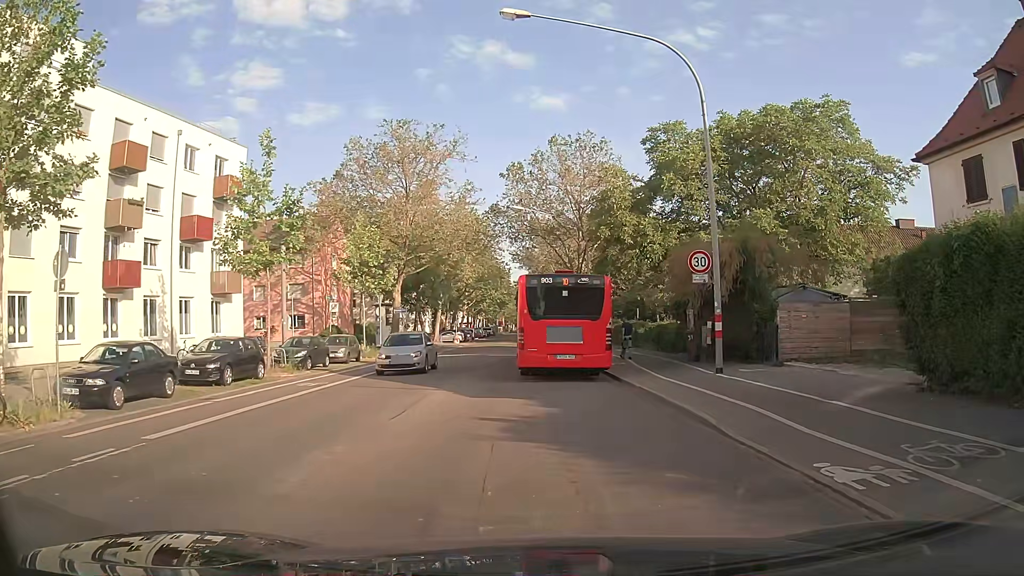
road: secondary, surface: asphalt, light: Day
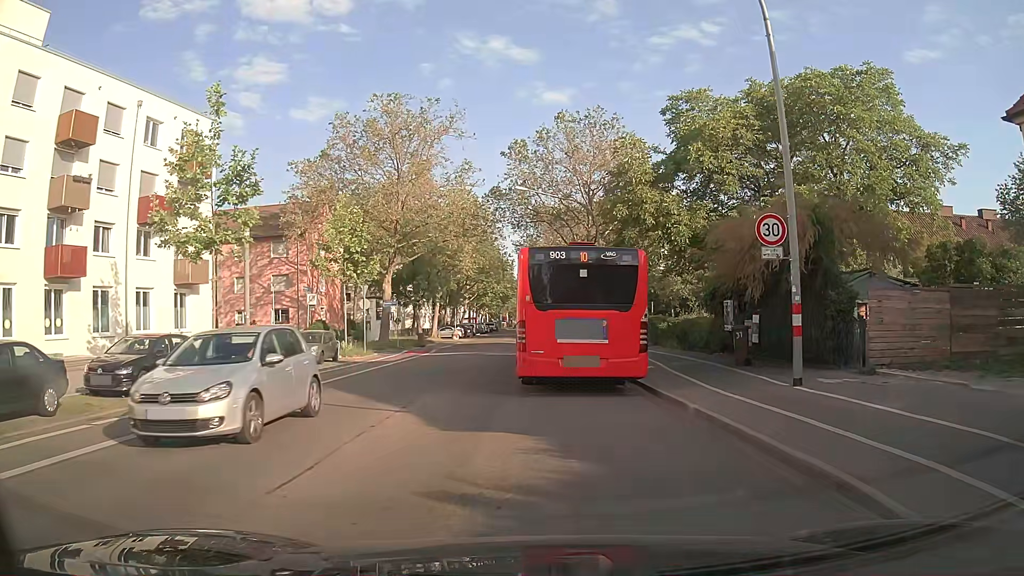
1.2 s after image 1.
(0.0, +5.0) m; 0°
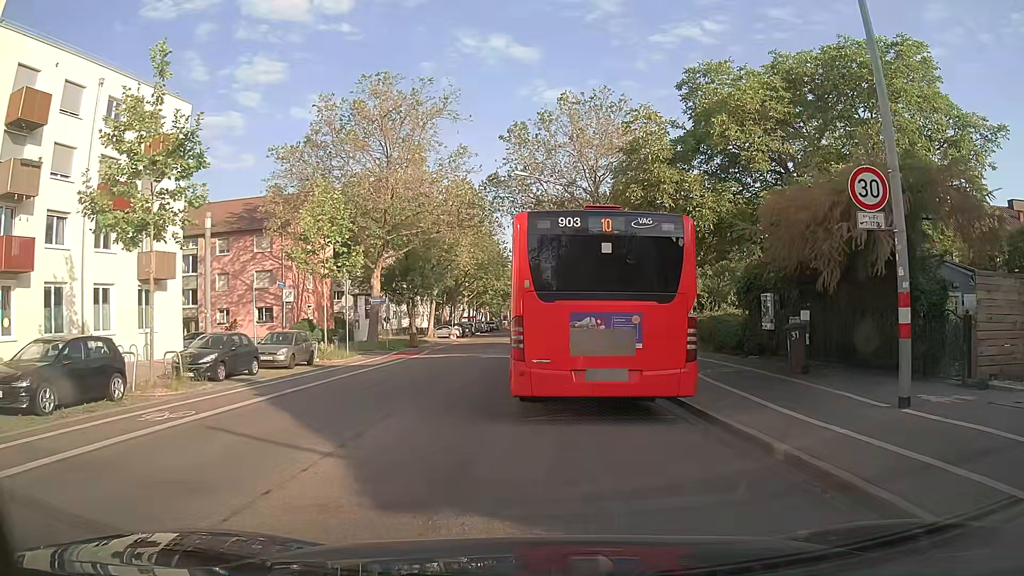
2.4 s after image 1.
(0.0, +3.8) m; +1°
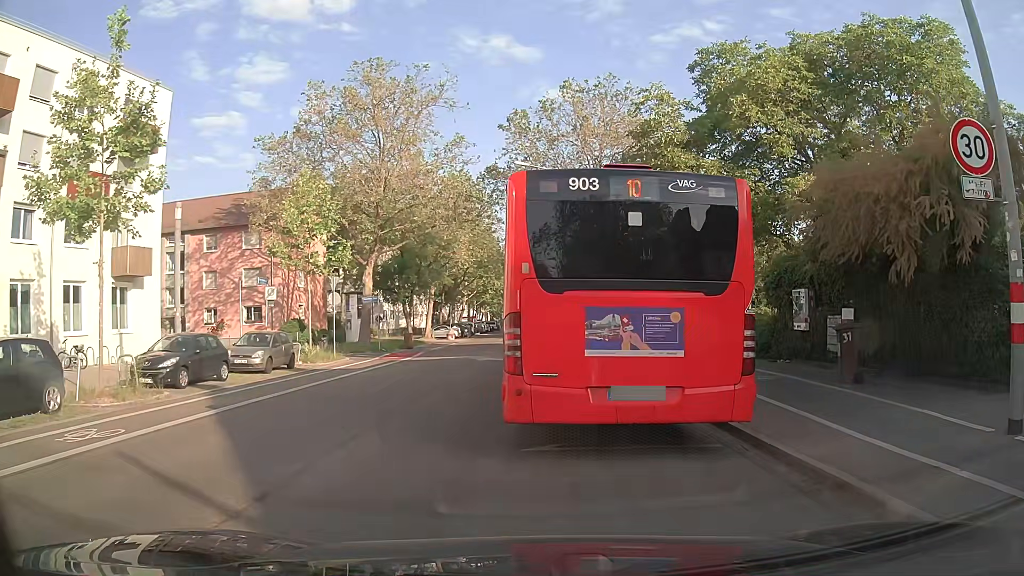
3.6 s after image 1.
(0.0, +2.3) m; 0°
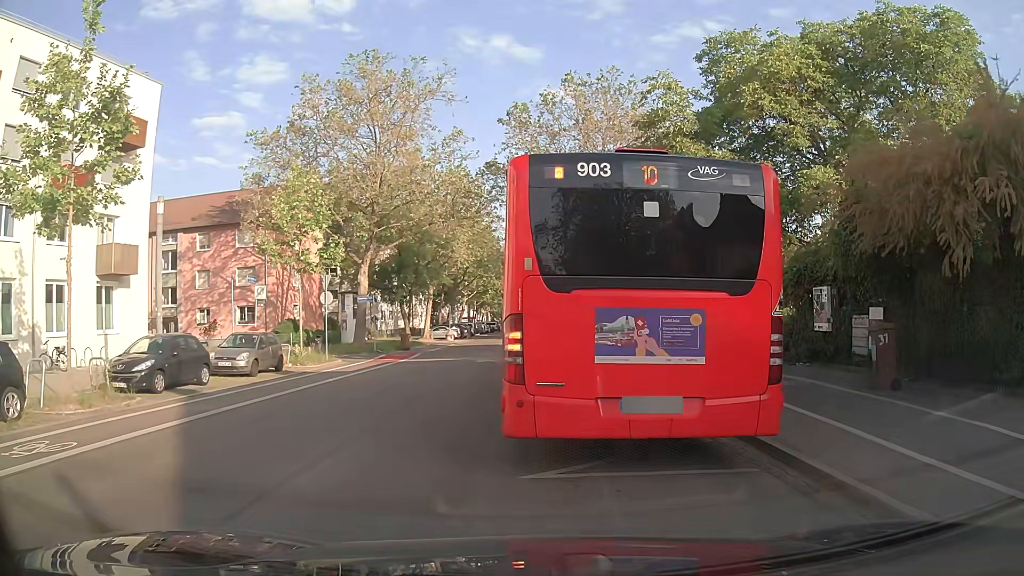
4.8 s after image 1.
(0.0, +1.3) m; 0°
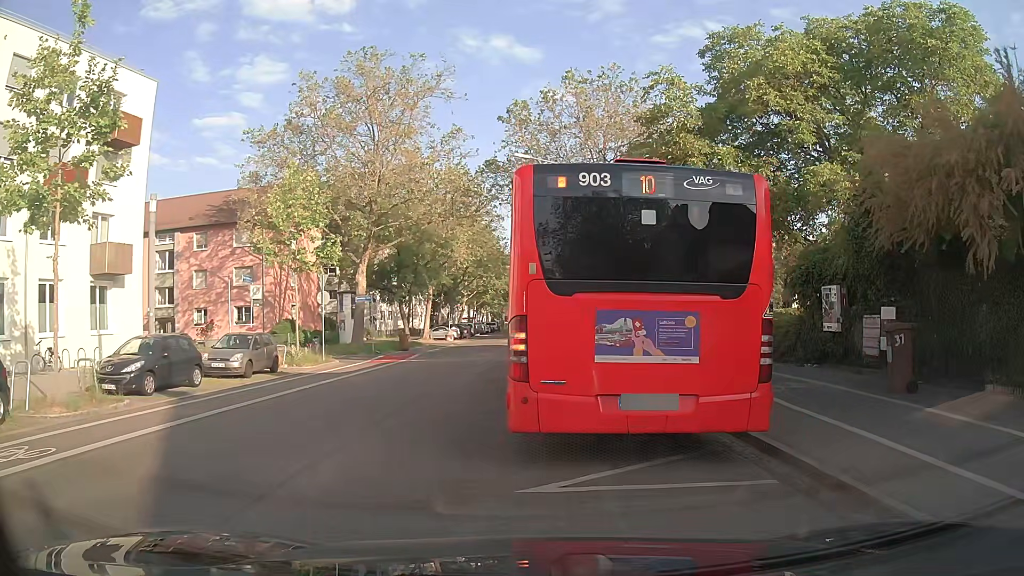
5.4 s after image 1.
(0.0, +0.5) m; 0°
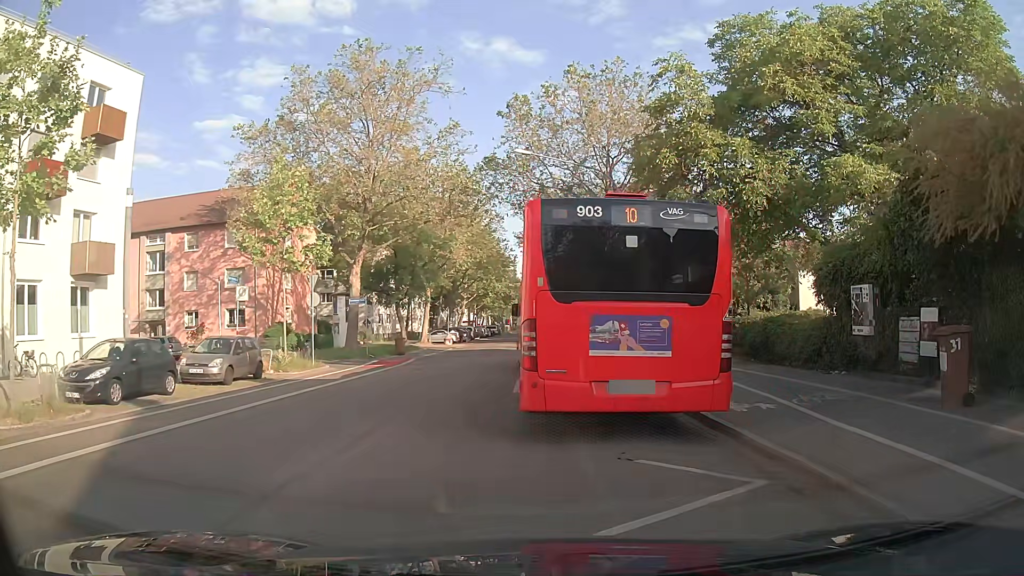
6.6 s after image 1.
(0.0, +1.7) m; -2°
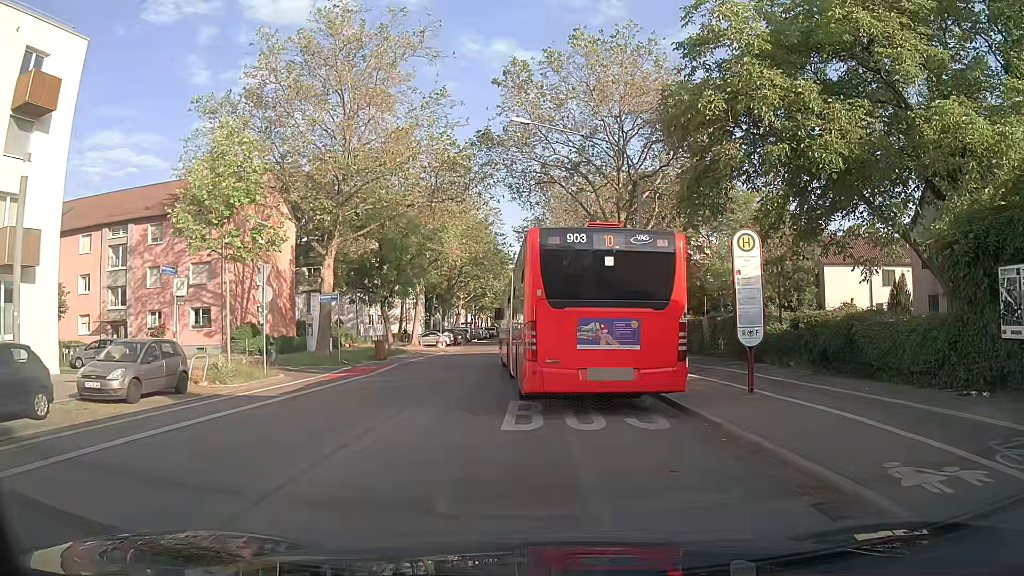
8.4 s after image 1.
(+0.1, +5.6) m; +1°
